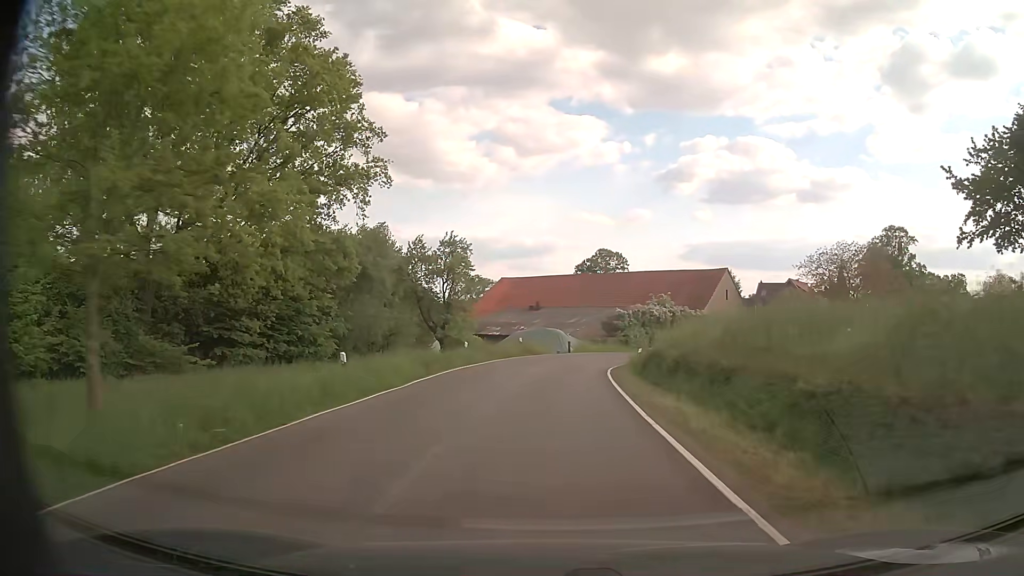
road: secondary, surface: asphalt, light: Day
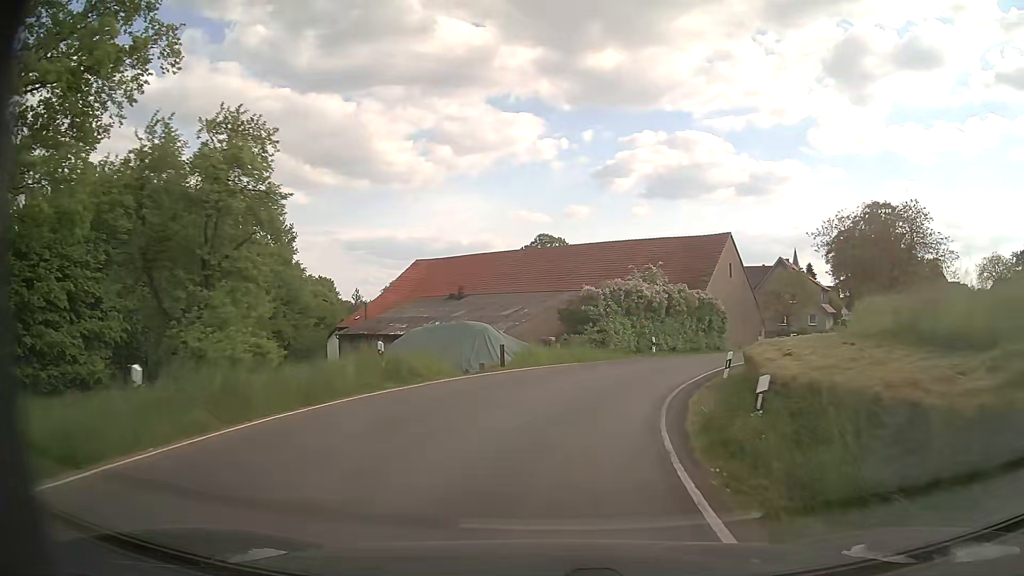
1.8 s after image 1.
(+0.7, +23.0) m; +5°
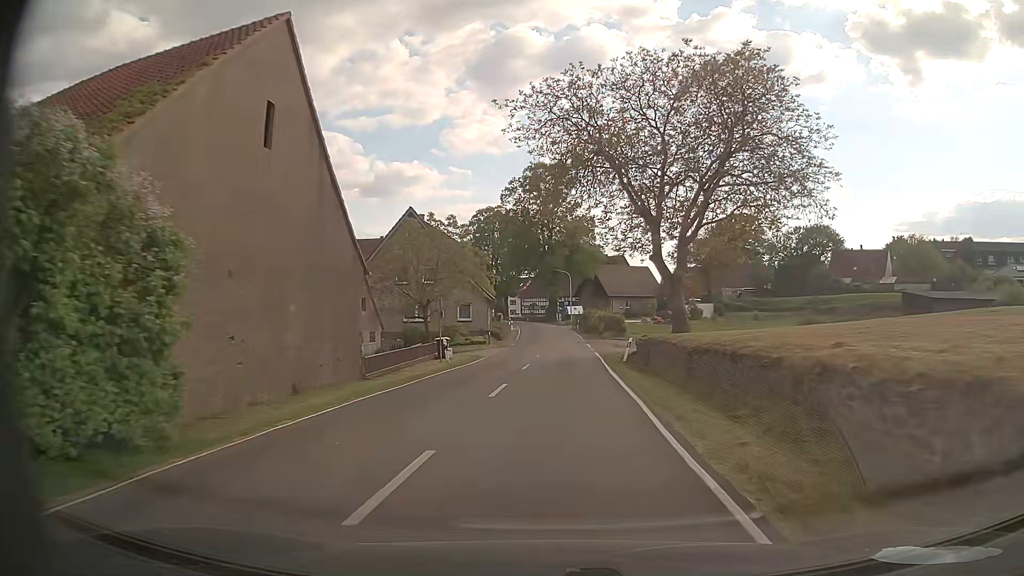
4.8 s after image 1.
(+11.0, +36.3) m; +32°
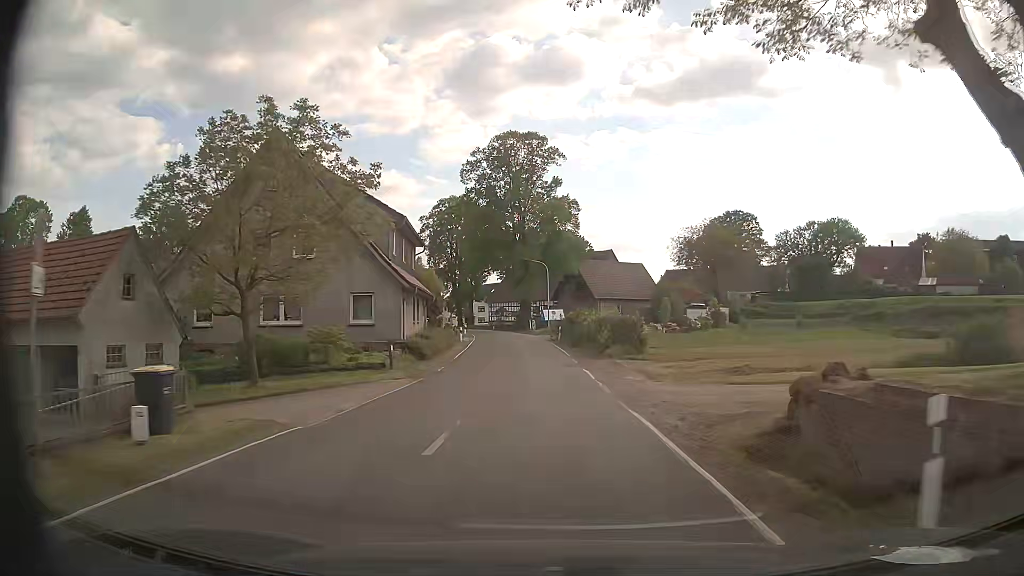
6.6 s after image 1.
(+0.6, +24.0) m; +2°
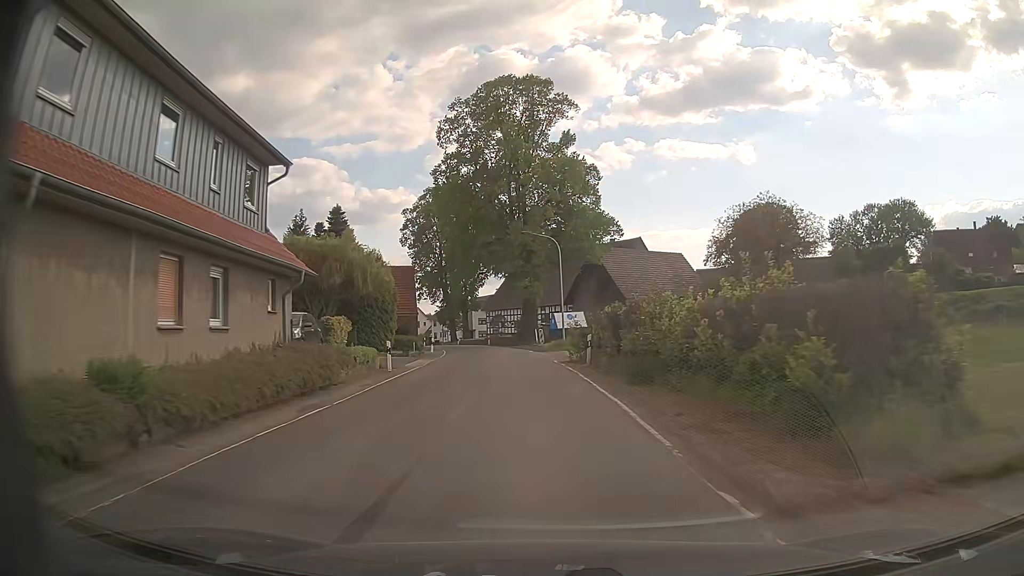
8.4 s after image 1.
(-0.2, +24.9) m; -1°
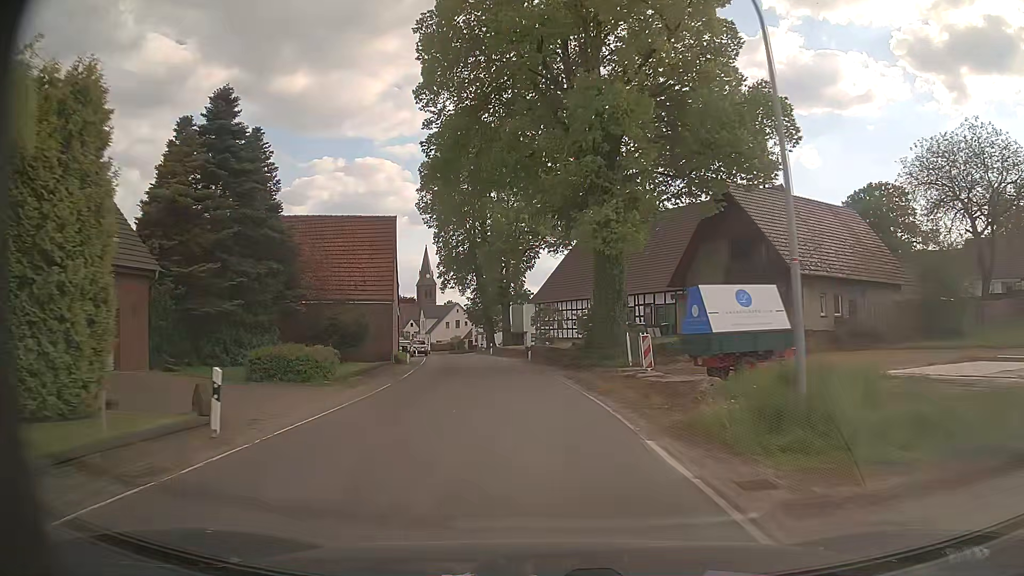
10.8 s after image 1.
(-1.6, +33.7) m; -6°
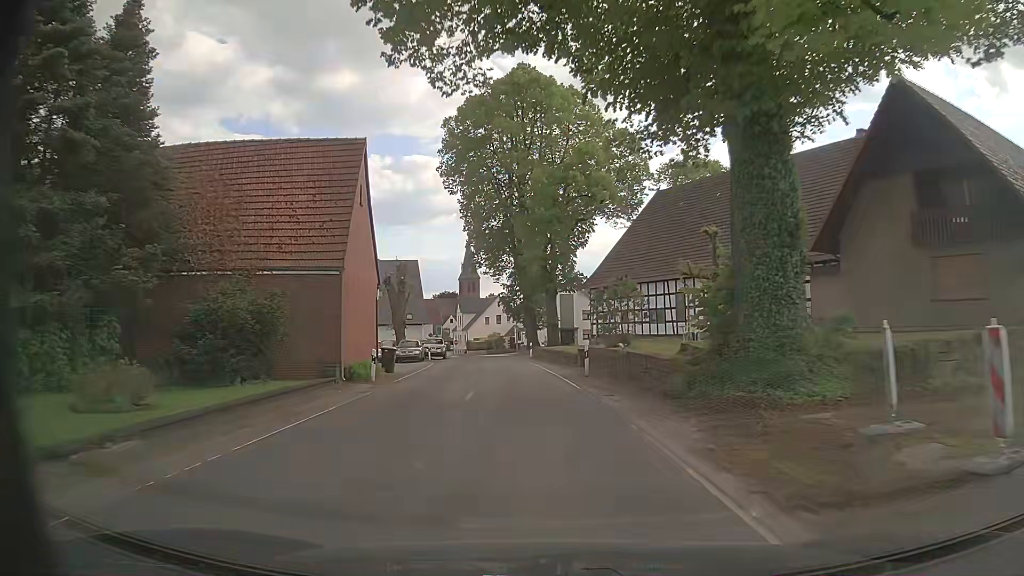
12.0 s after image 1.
(-0.5, +16.8) m; -4°
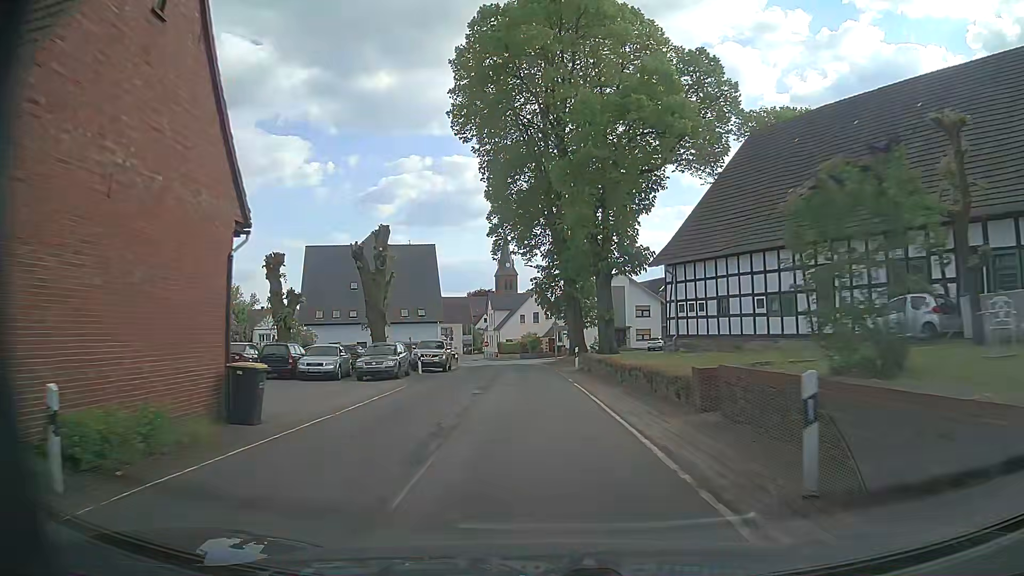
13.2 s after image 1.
(-0.5, +16.8) m; -4°
